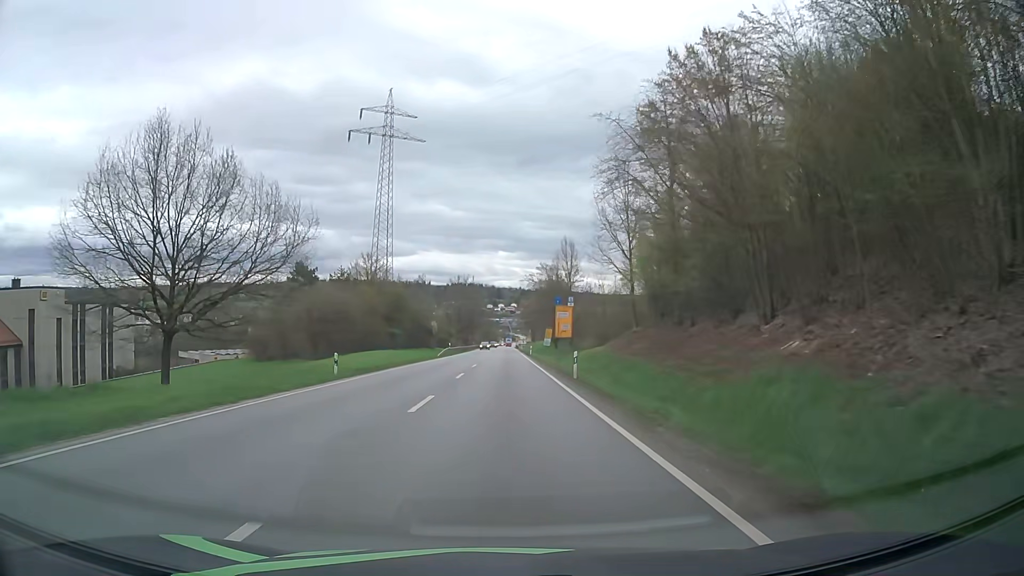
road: primary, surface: asphalt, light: Day
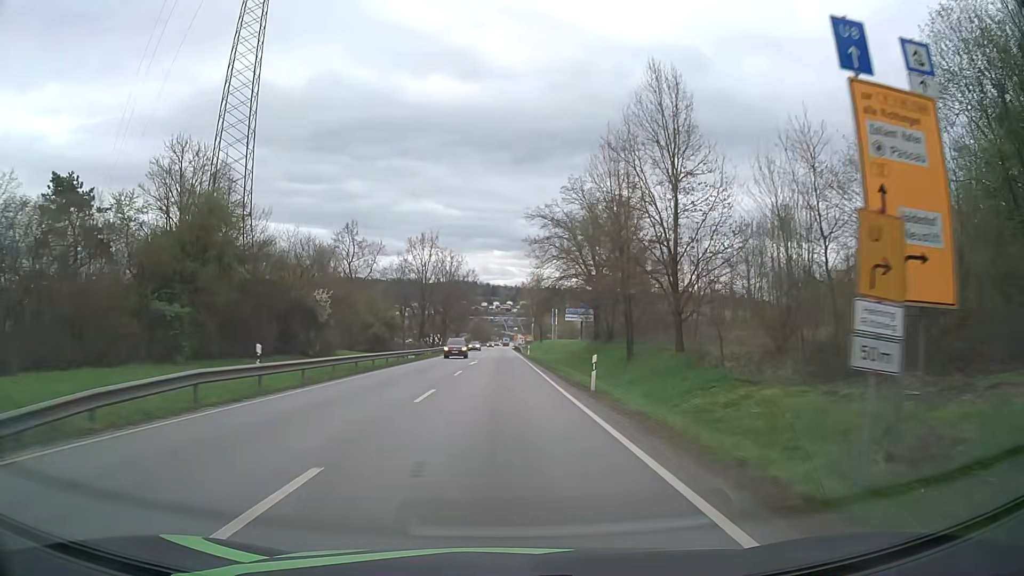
(+0.3, +57.4) m; 0°
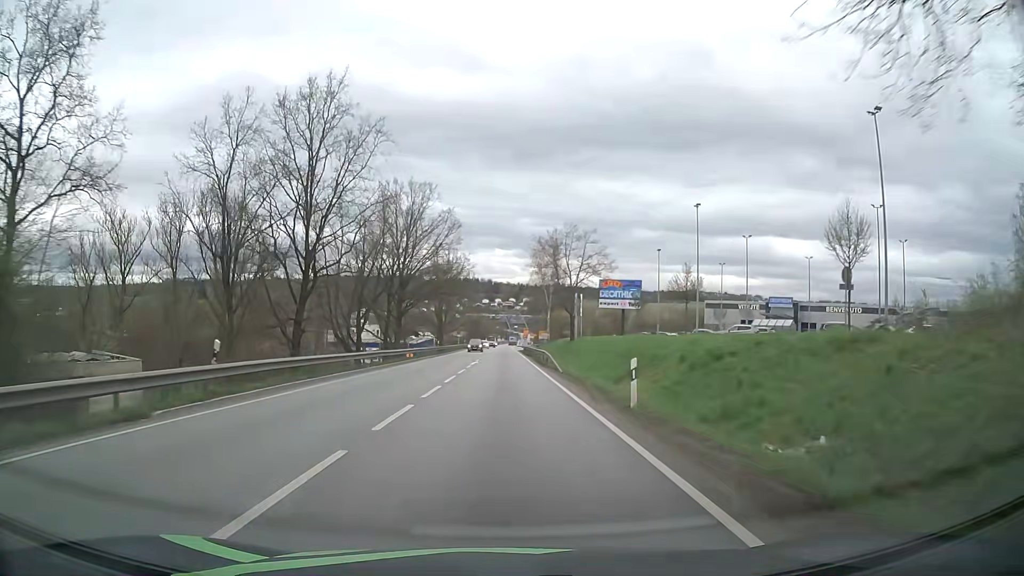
(-0.1, +54.8) m; 0°
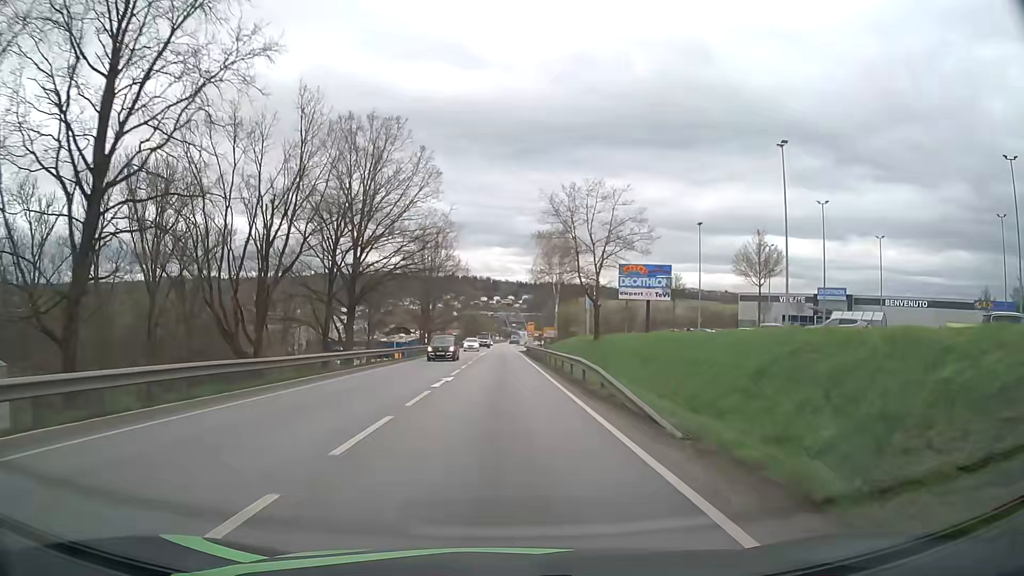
(+0.2, +20.2) m; +1°
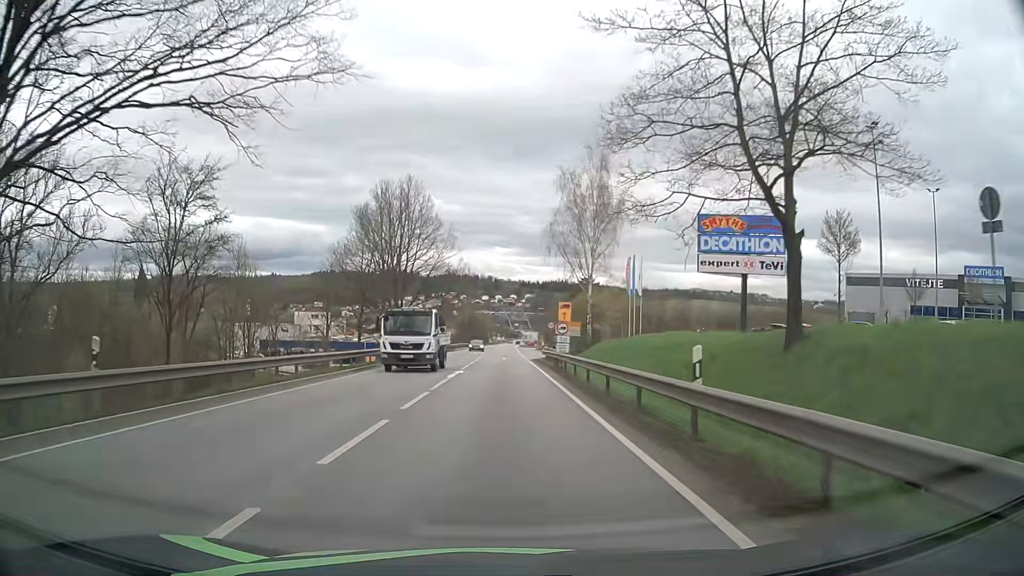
(-0.1, +36.3) m; 0°
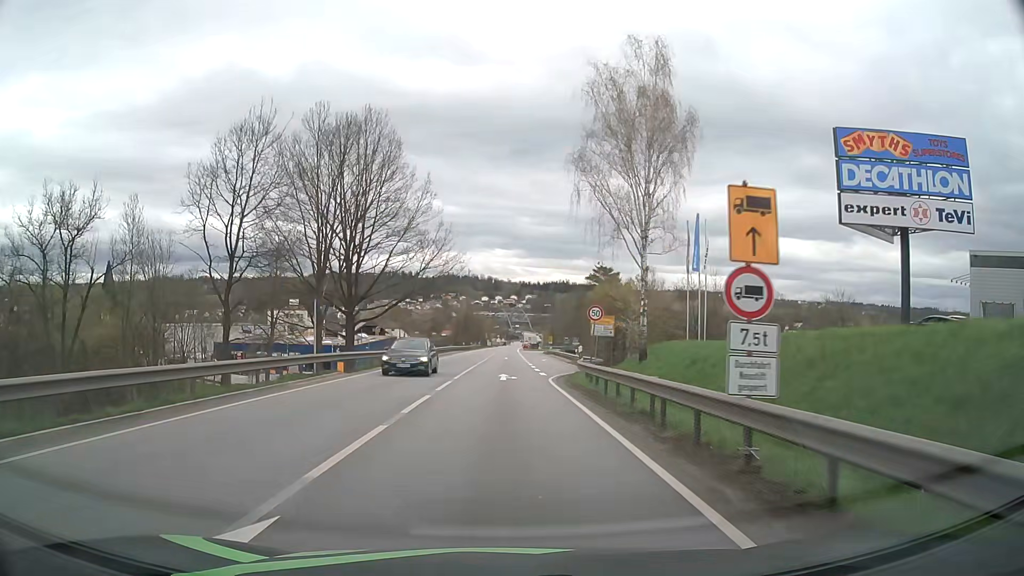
(0.0, +24.0) m; 0°
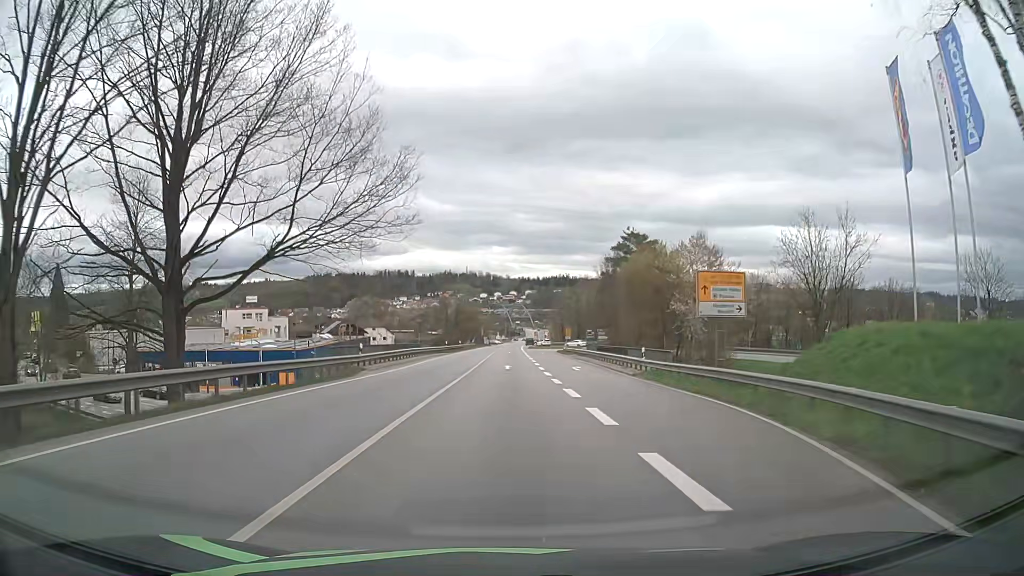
(-0.1, +30.6) m; 0°
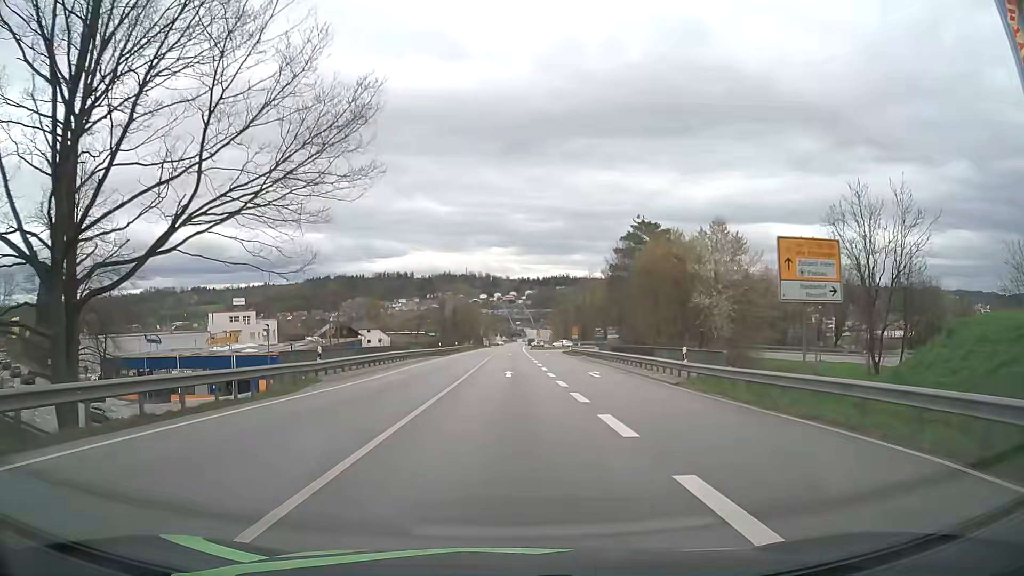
(0.0, +7.5) m; 0°
(0, +10) (0, +20) (0, +30) (0, +40) (0, +50) (0, +60) (0, +70) (0, +80) (0, +90) (+1, +100) m
